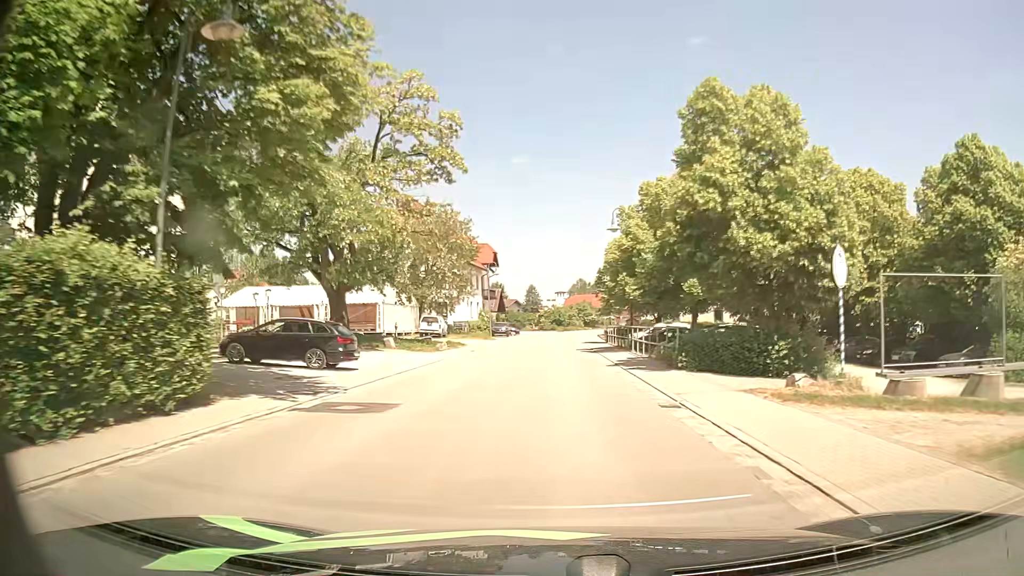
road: secondary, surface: asphalt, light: Day
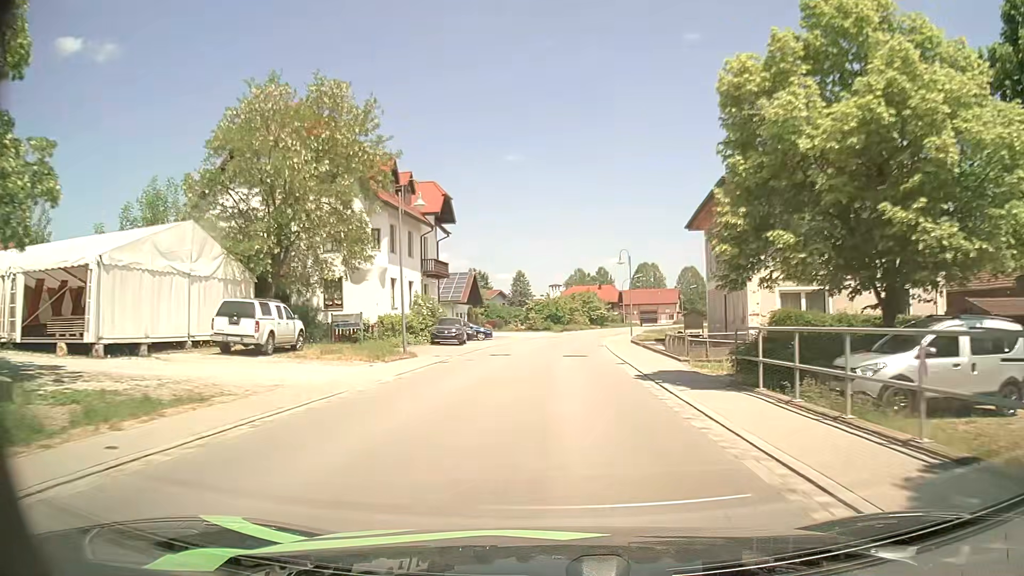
(+0.2, +34.0) m; +1°
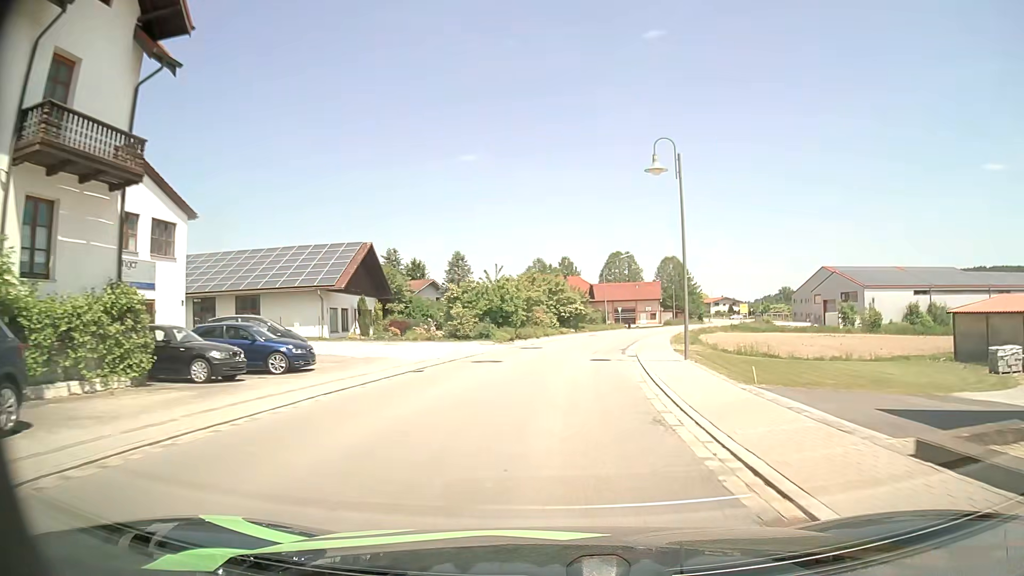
(+0.6, +33.7) m; +2°
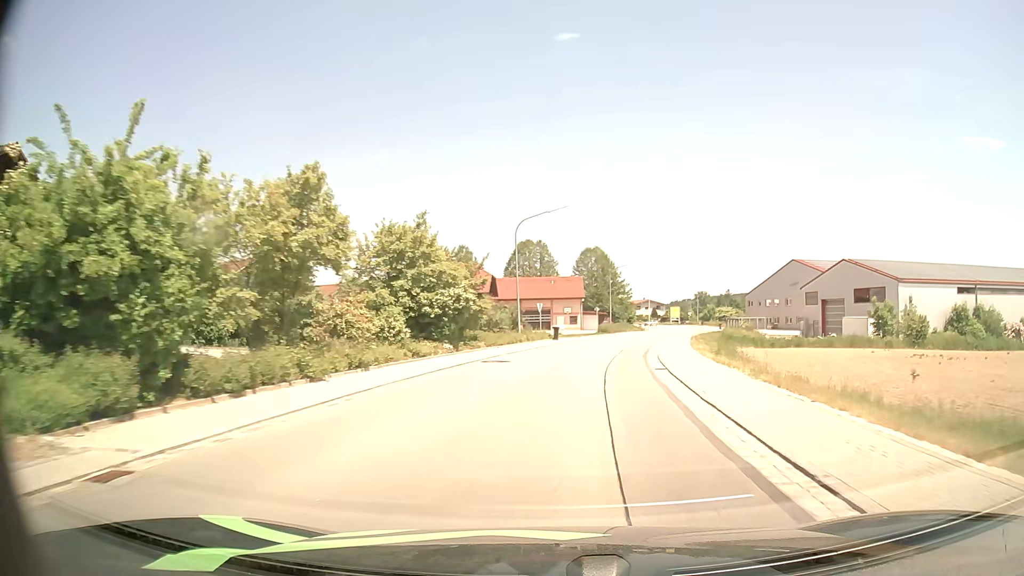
(+2.4, +32.6) m; +9°
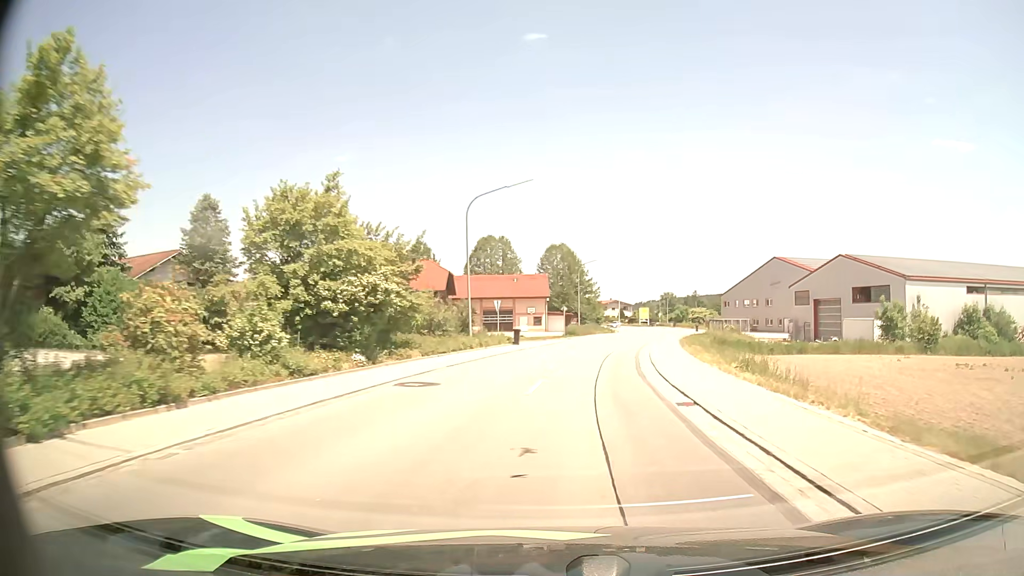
(+0.2, +8.0) m; +3°
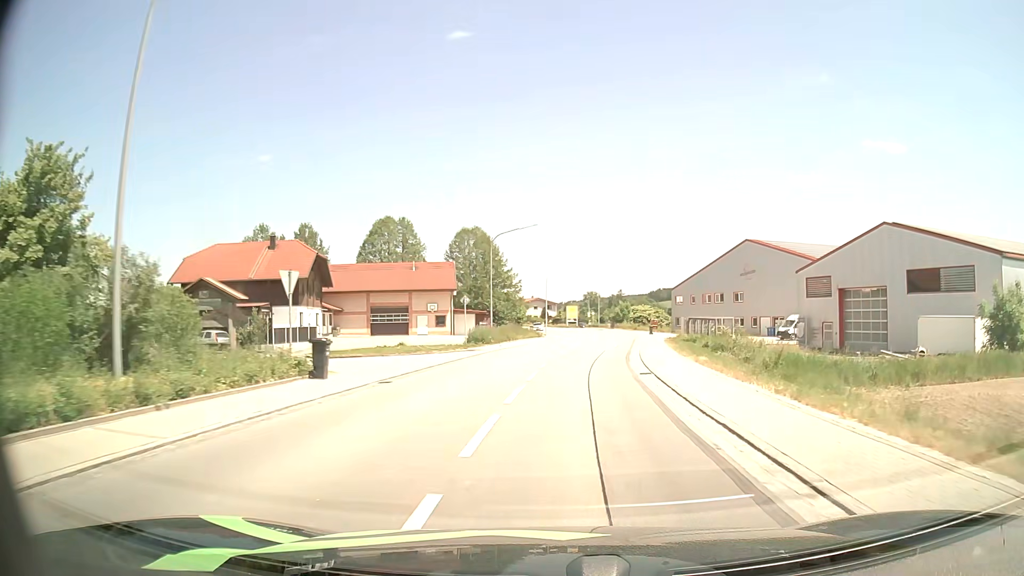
(+1.4, +23.8) m; +7°
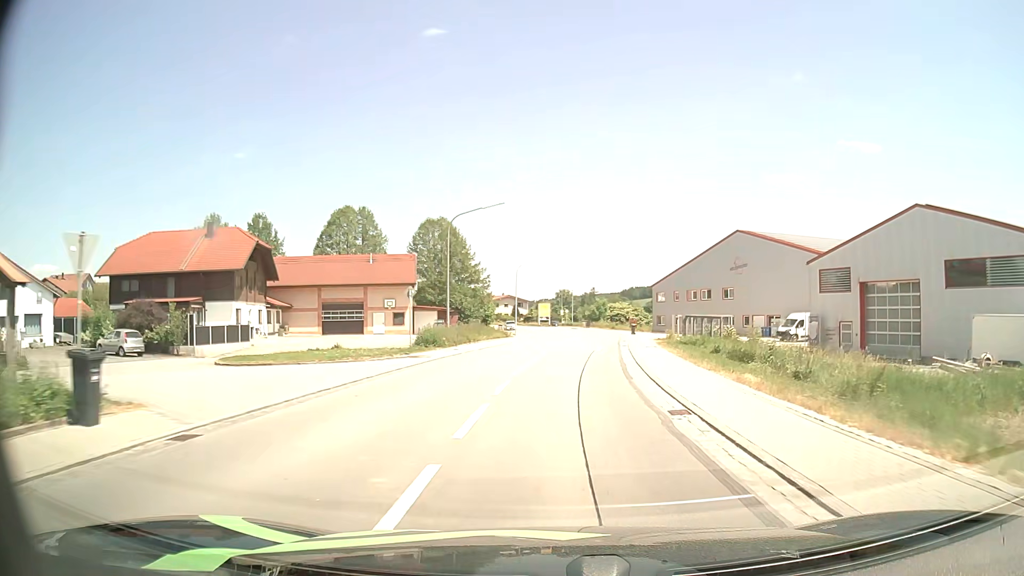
(+0.1, +7.9) m; +2°
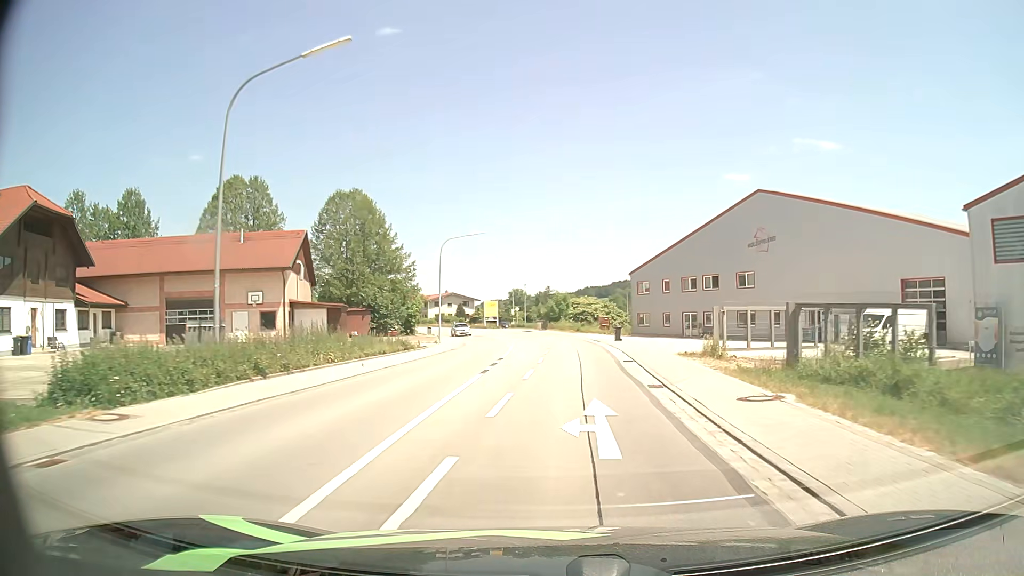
(+1.1, +23.7) m; +4°
(0, +10) (0, +20) (0, +30) (0, +40) (0, +50) (-1, +60) (-3, +70) (-5, +79) (-8, +89) (-12, +98) m
